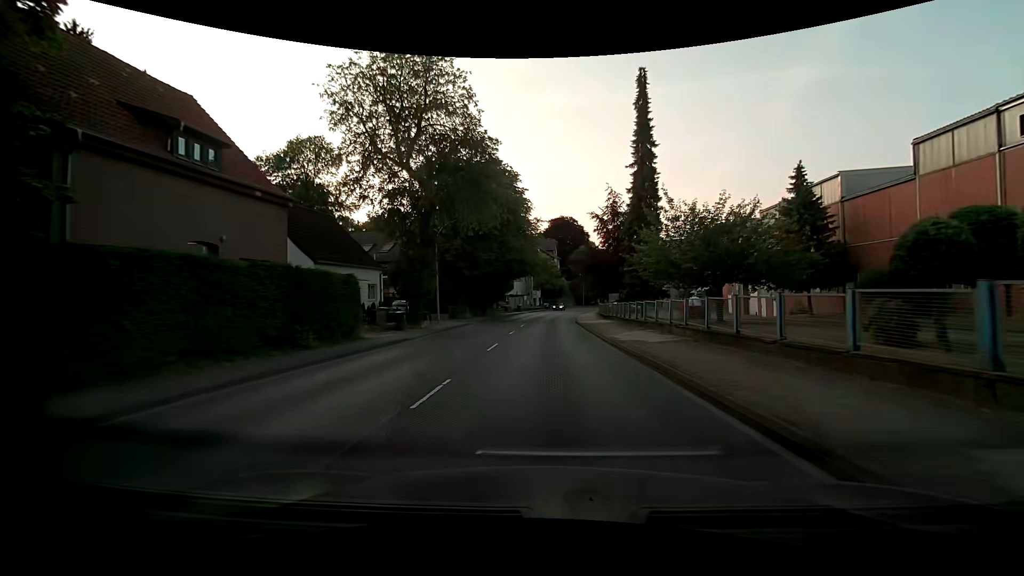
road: primary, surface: asphalt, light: Day
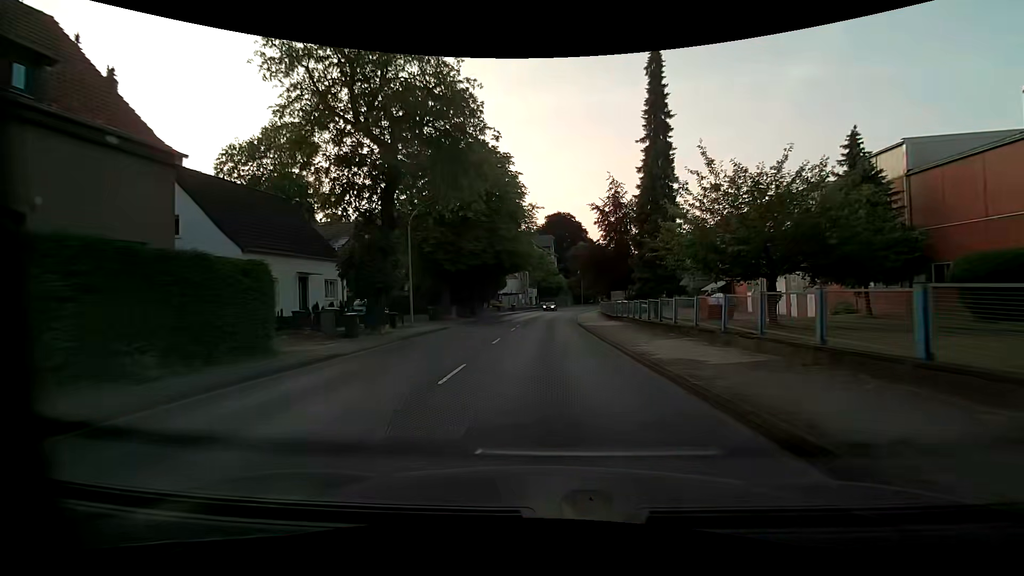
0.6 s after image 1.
(+0.1, +6.7) m; +1°
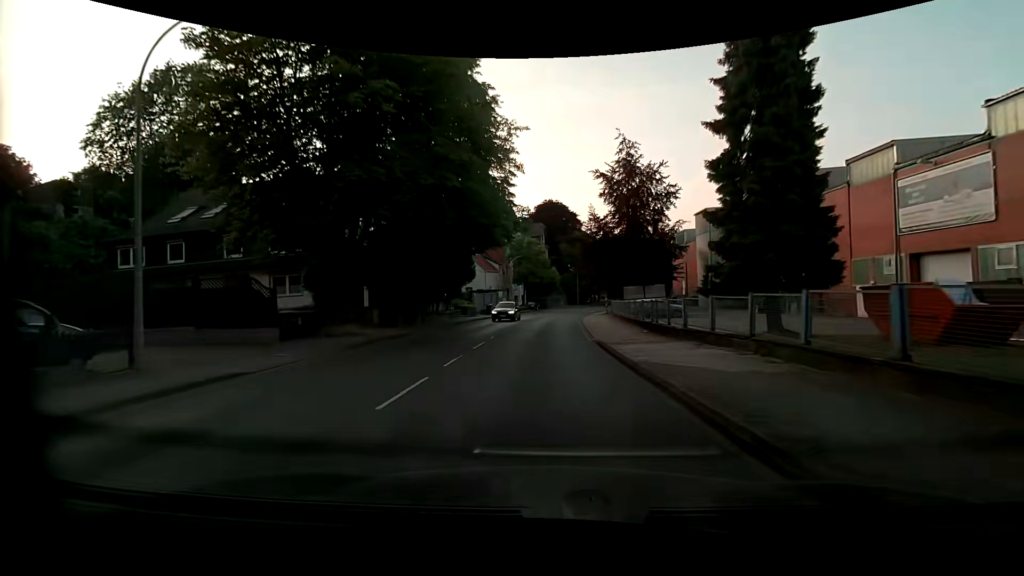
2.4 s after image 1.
(+0.3, +20.2) m; +2°
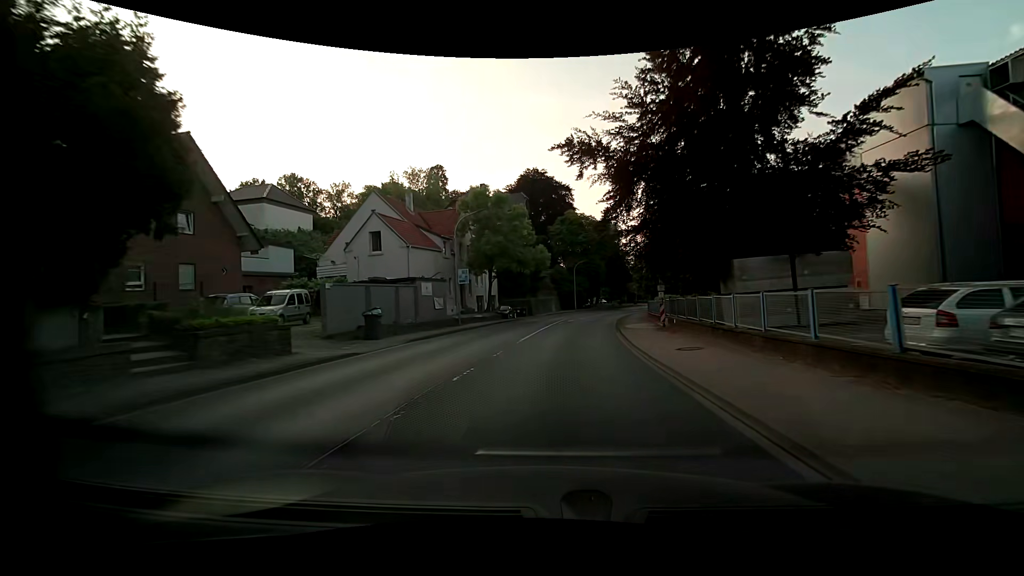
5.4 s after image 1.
(0.0, +33.2) m; +1°
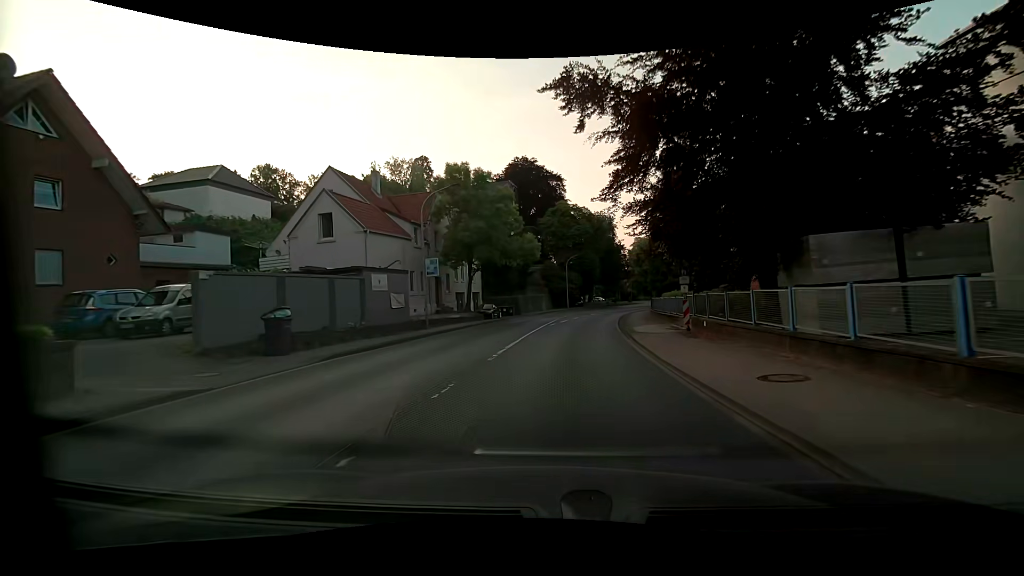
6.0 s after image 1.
(+0.1, +6.3) m; +2°
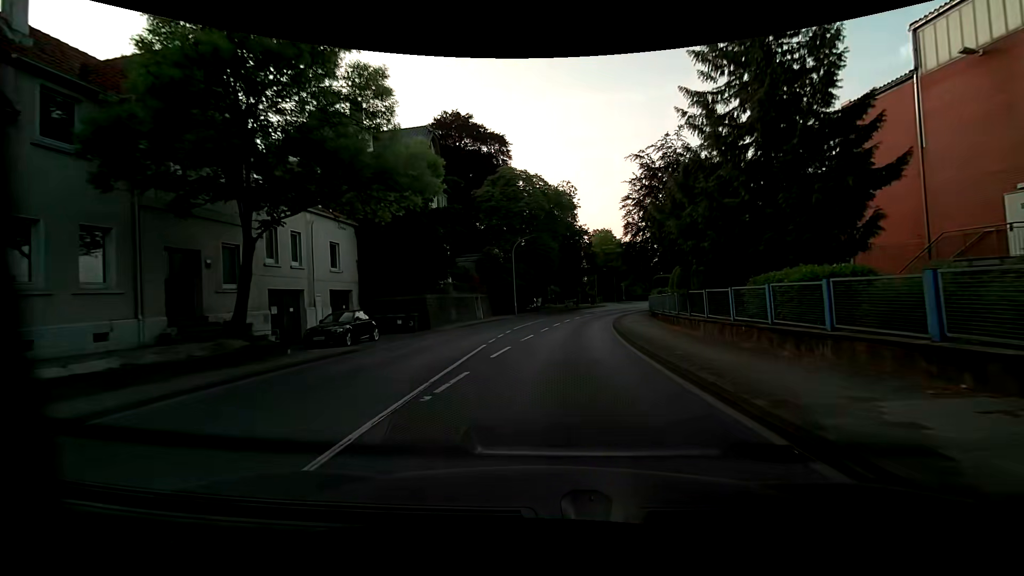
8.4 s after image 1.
(+0.9, +22.9) m; +6°
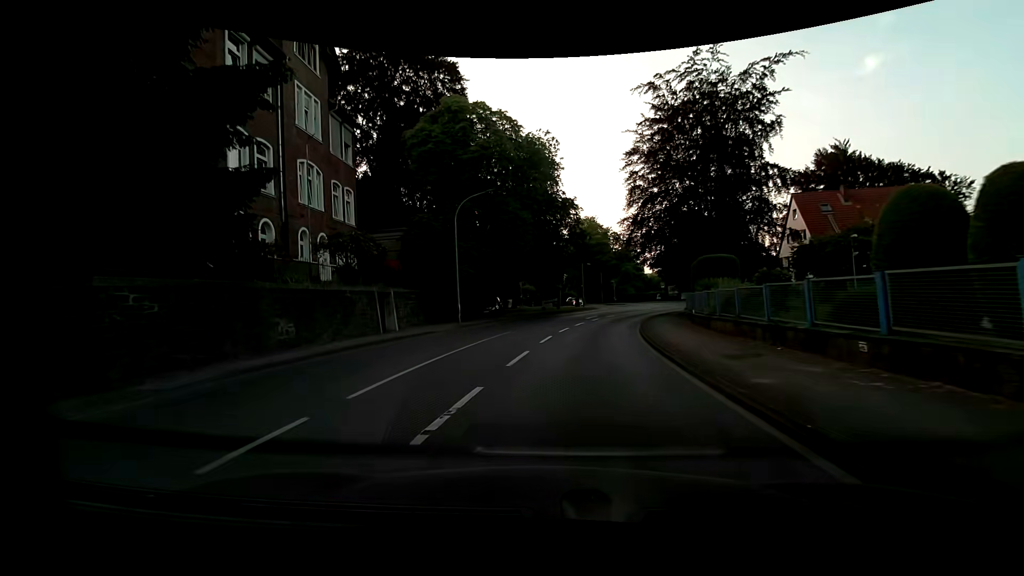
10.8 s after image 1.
(+0.5, +19.9) m; +2°
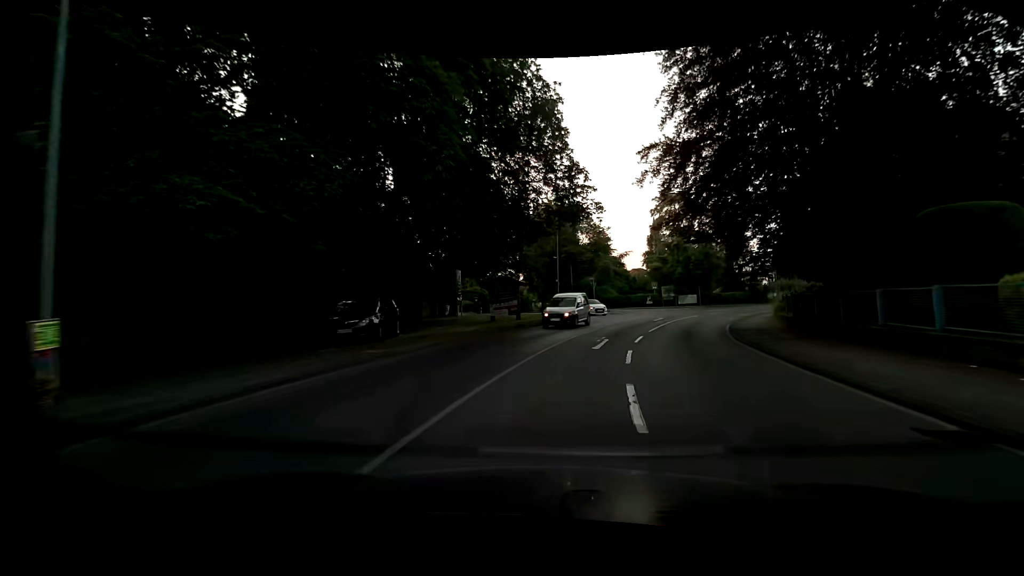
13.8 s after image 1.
(+0.3, +23.5) m; +5°
(+1, +10) (+3, +20) (+5, +29) (+9, +39) (+12, +48) (+10, +58) (+4, +65) (-1, +74) (-3, +84) (-4, +94) m
